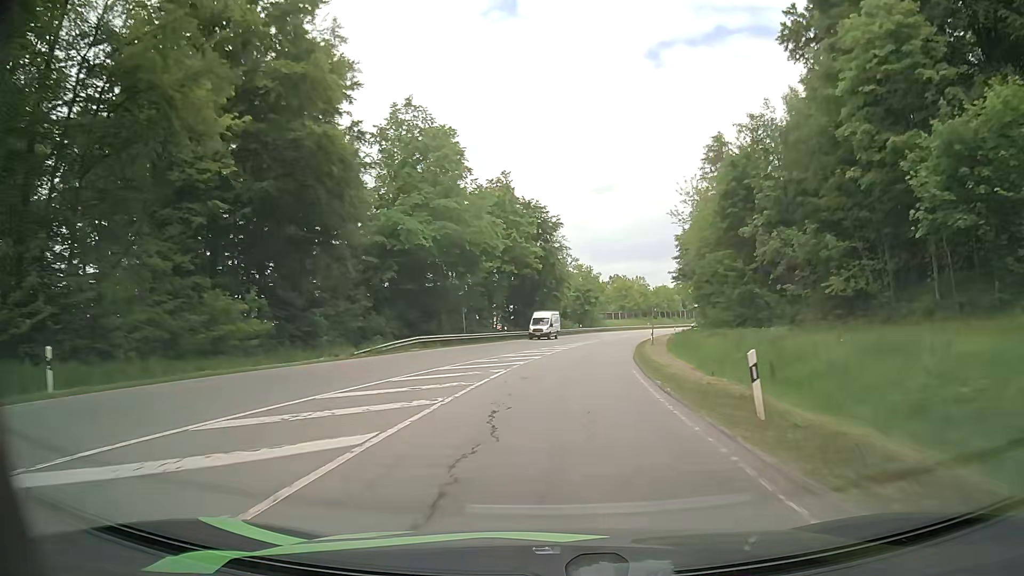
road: secondary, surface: asphalt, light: Day
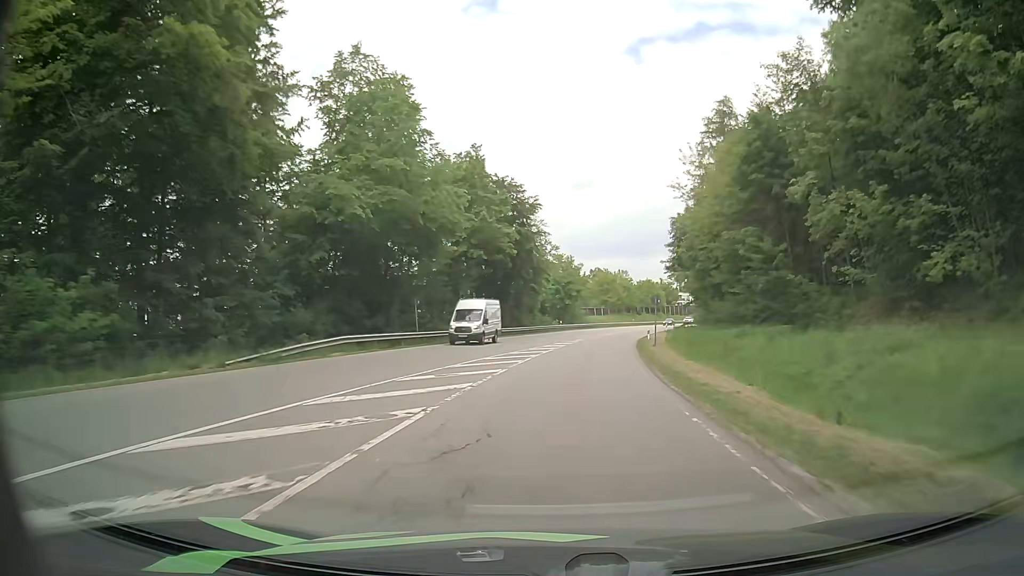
(+0.1, +10.8) m; +2°
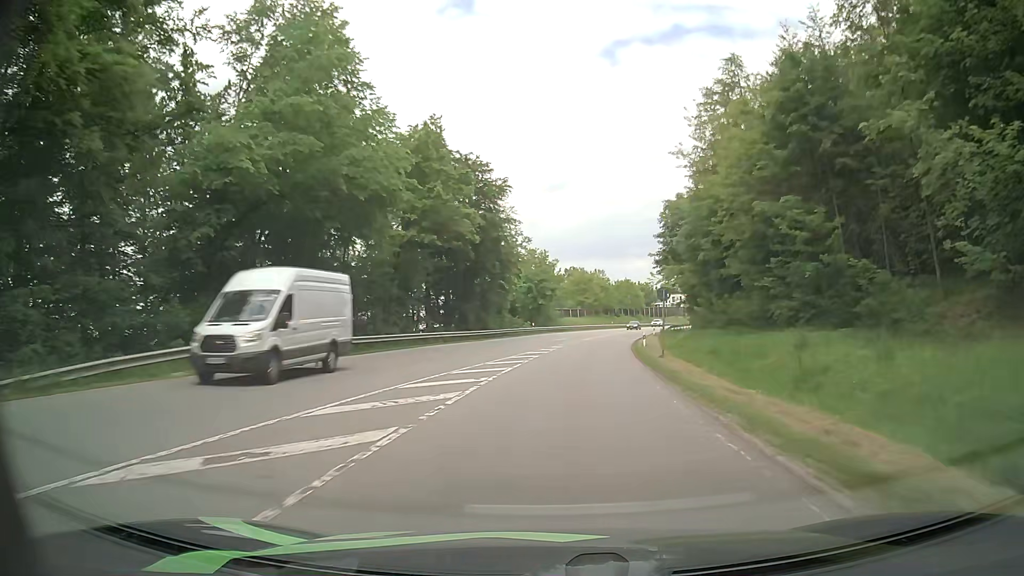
(+0.2, +10.8) m; +2°
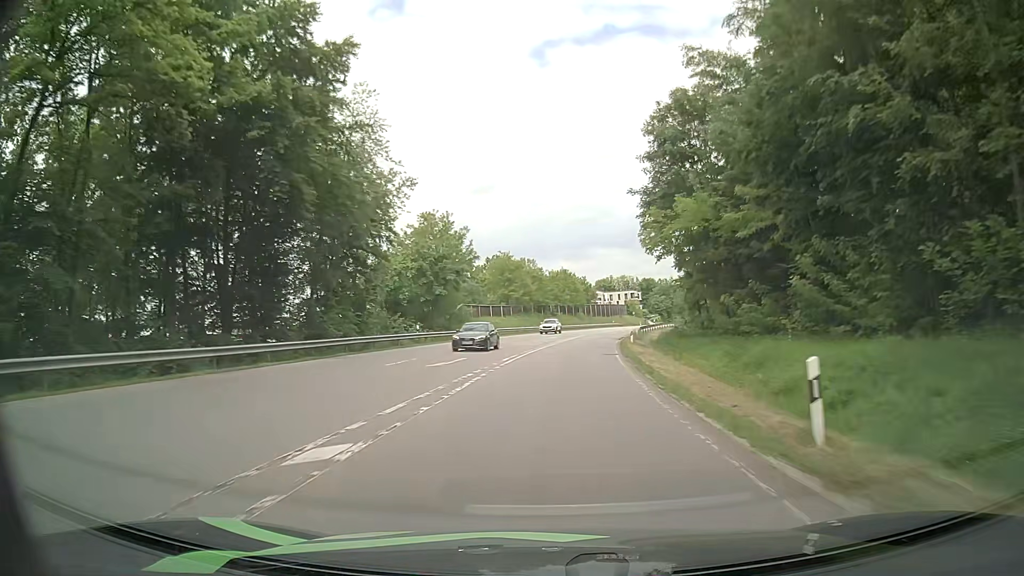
(+2.2, +33.1) m; +7°
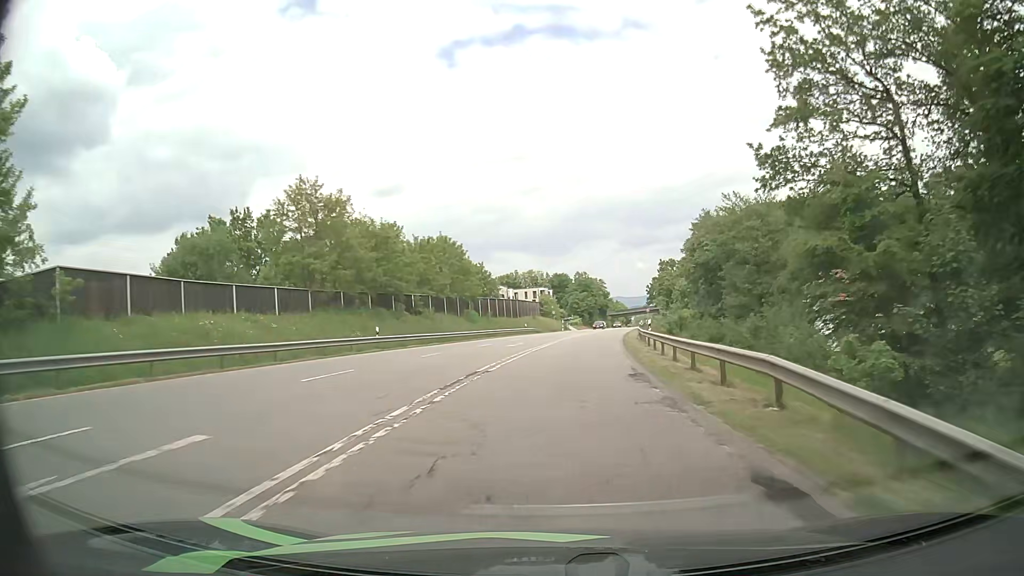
(+3.2, +53.8) m; +8°
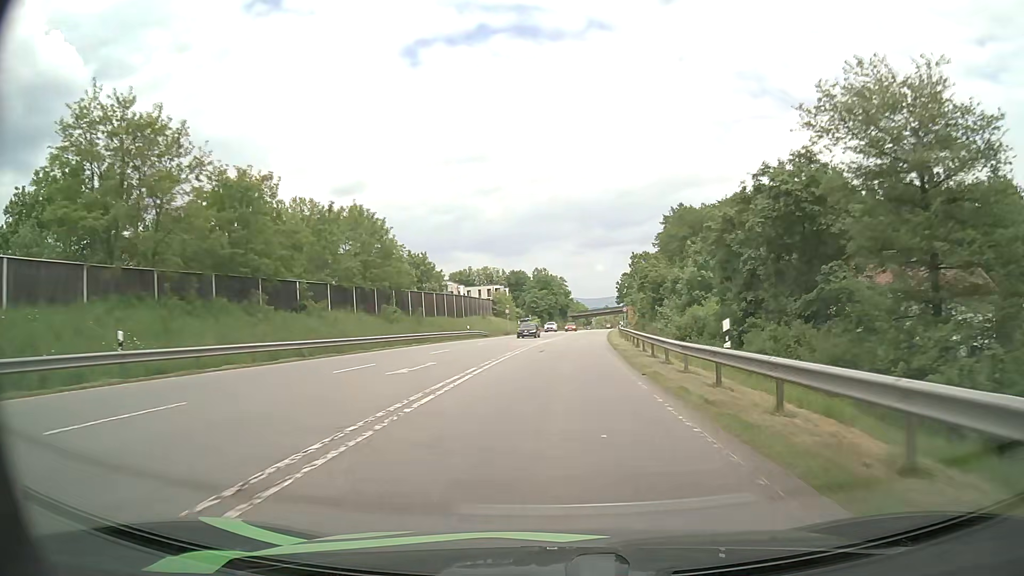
(+0.6, +20.4) m; +3°
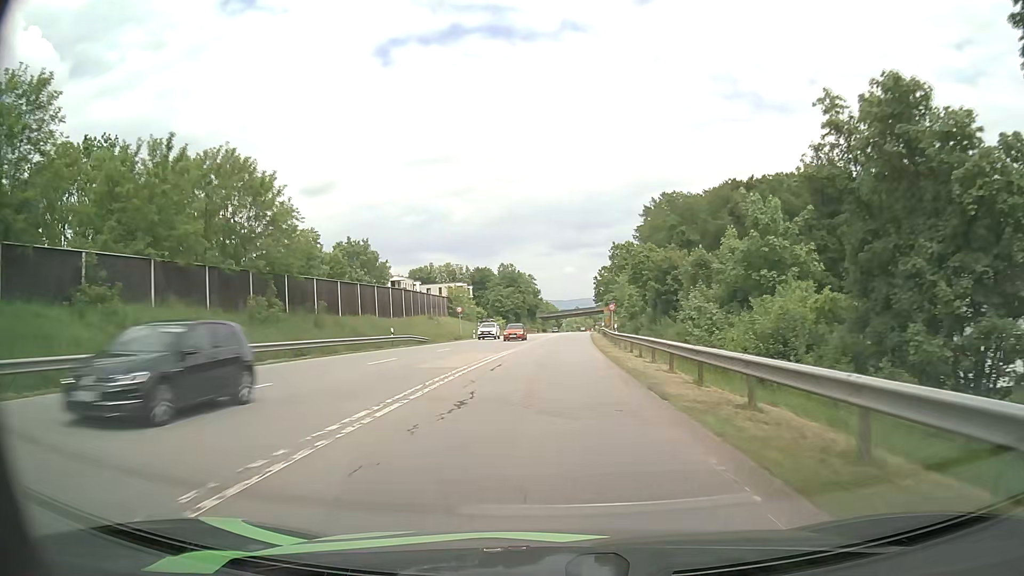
(+0.5, +19.5) m; +3°
(0, +10) (0, +20) (+1, +30) (+1, +40) (+1, +50) (+2, +60) (+2, +70) (+3, +80) (+3, +90) (+3, +100) m
